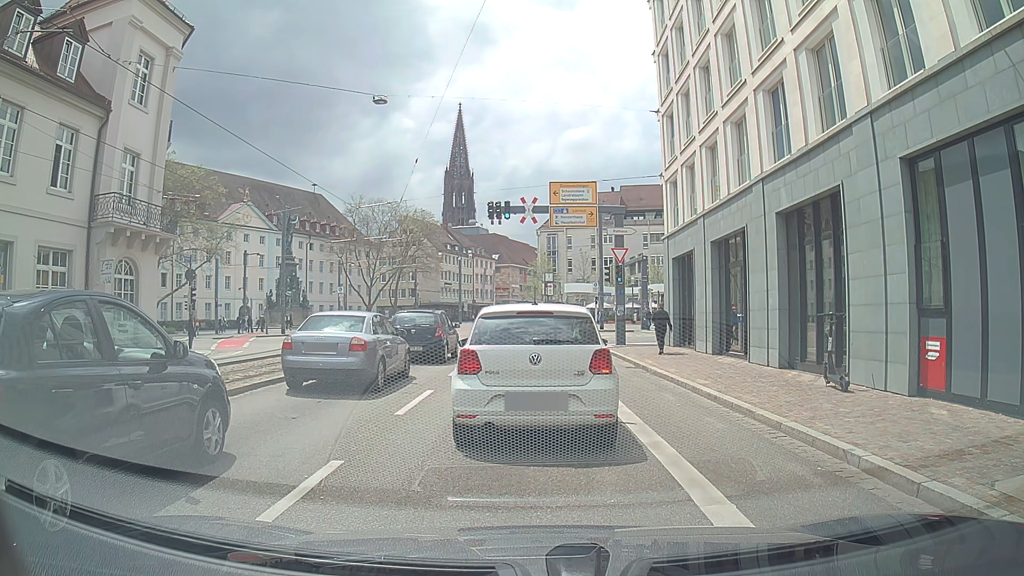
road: primary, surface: asphalt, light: Day
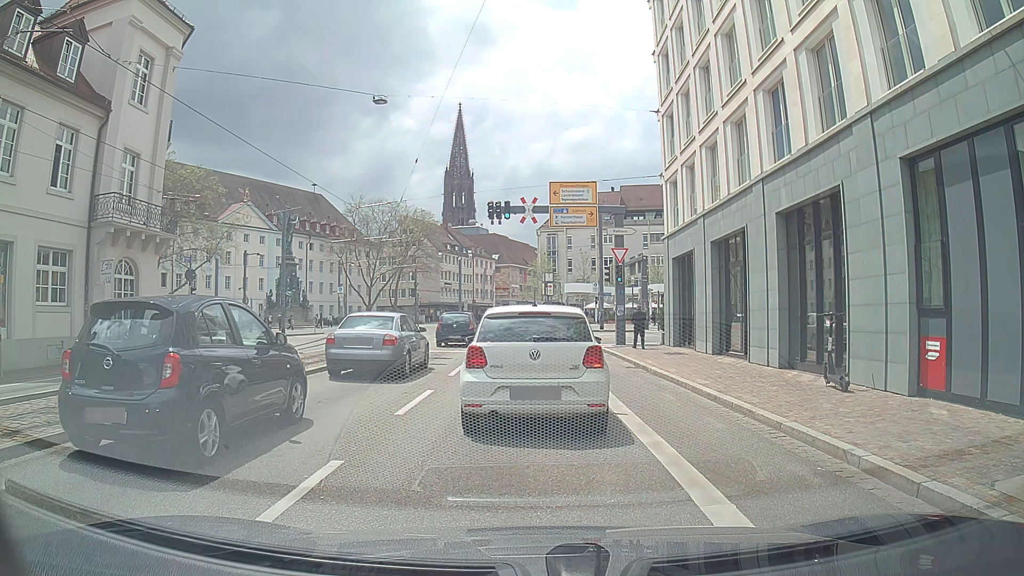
(0.0, 0.0) m; 0°
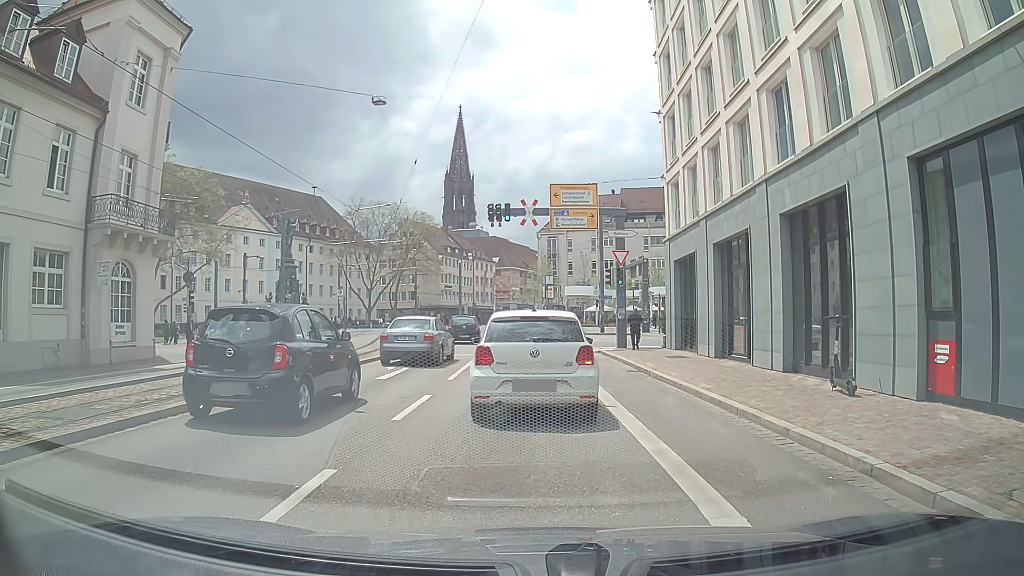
(0.0, +0.2) m; 0°
